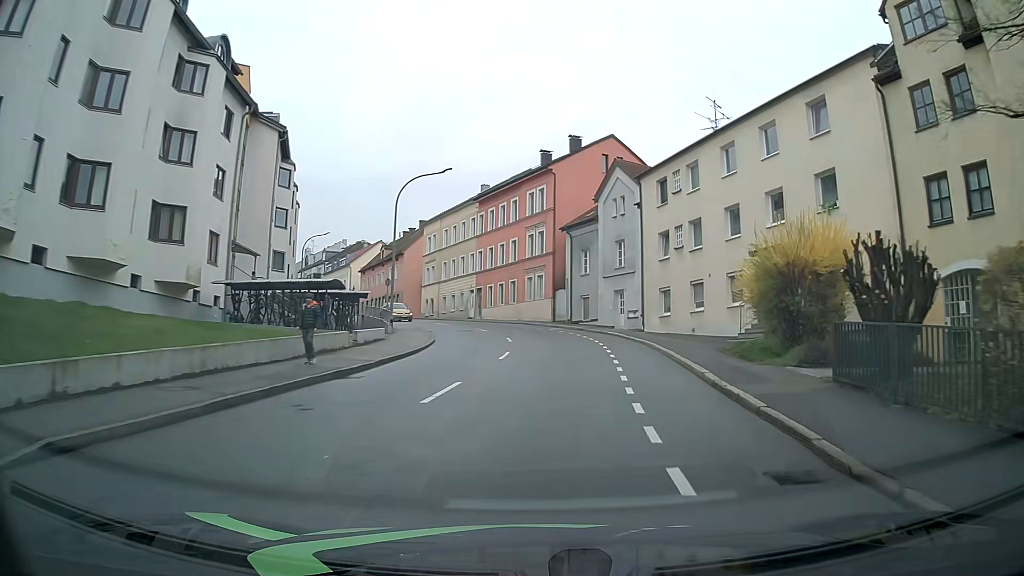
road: tertiary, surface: asphalt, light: Day
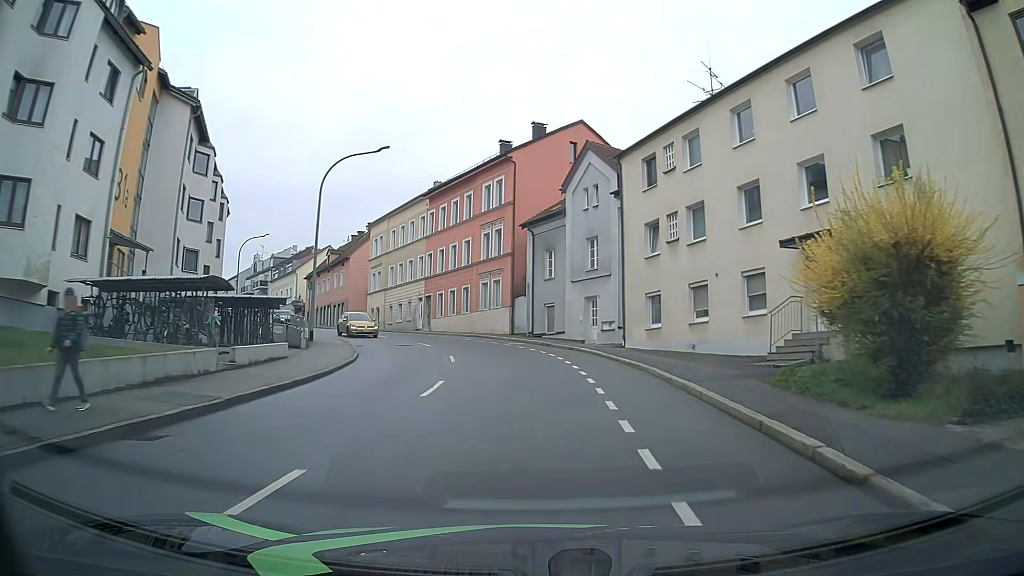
(+0.2, +7.1) m; +4°
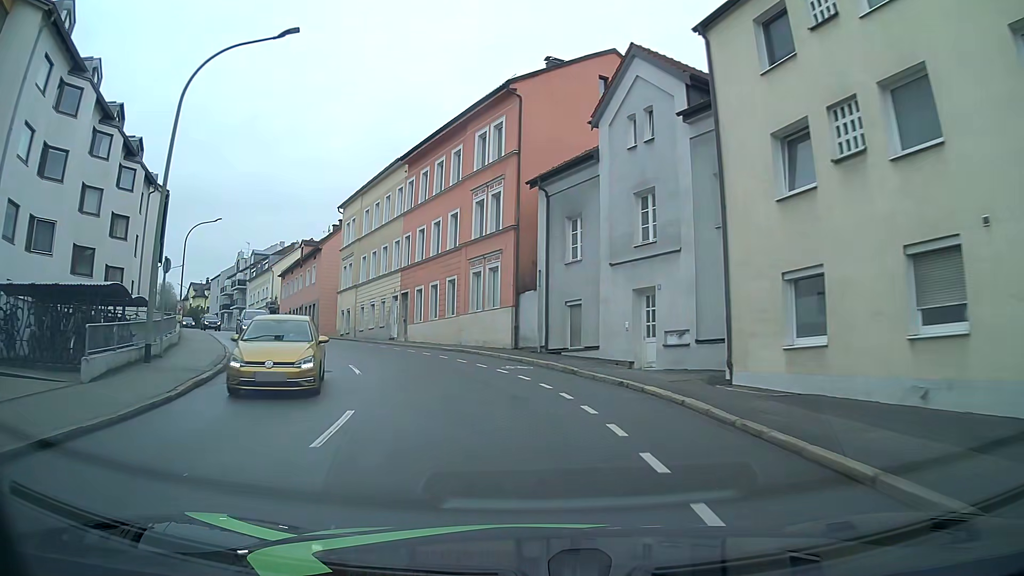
(0.0, +14.1) m; -2°
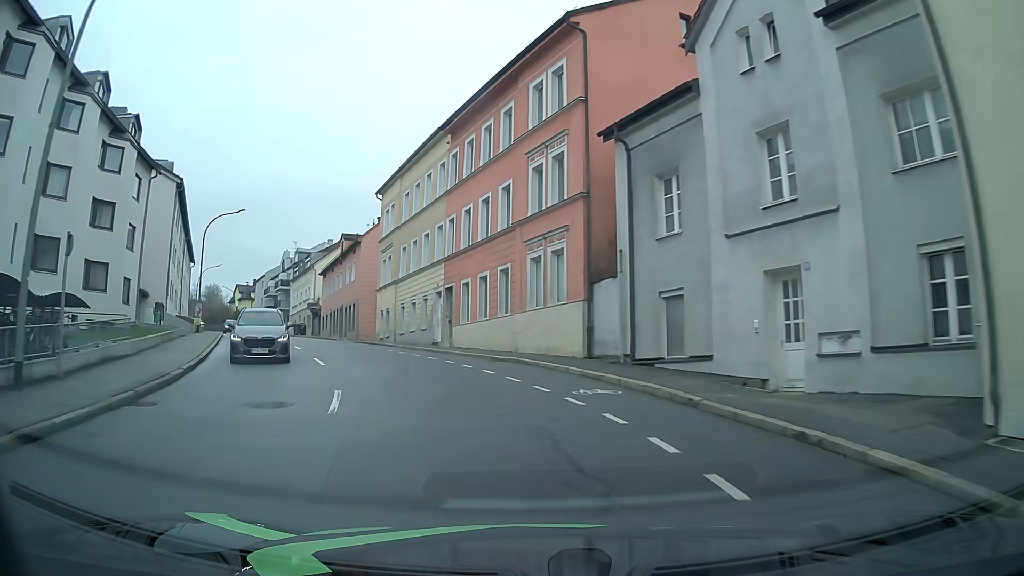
(-0.3, +7.0) m; -5°
(-1, +10) (-4, +19) (-8, +29) (-12, +38) (-17, +47) (-21, +56) (-26, +64) (-31, +73) (-36, +81) (-42, +90) m
